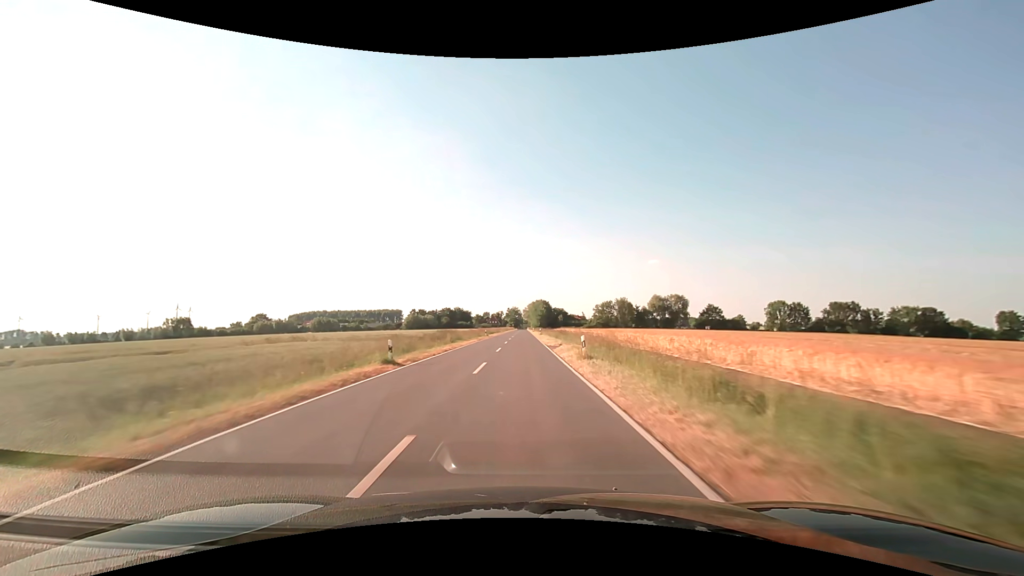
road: secondary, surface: asphalt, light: Day
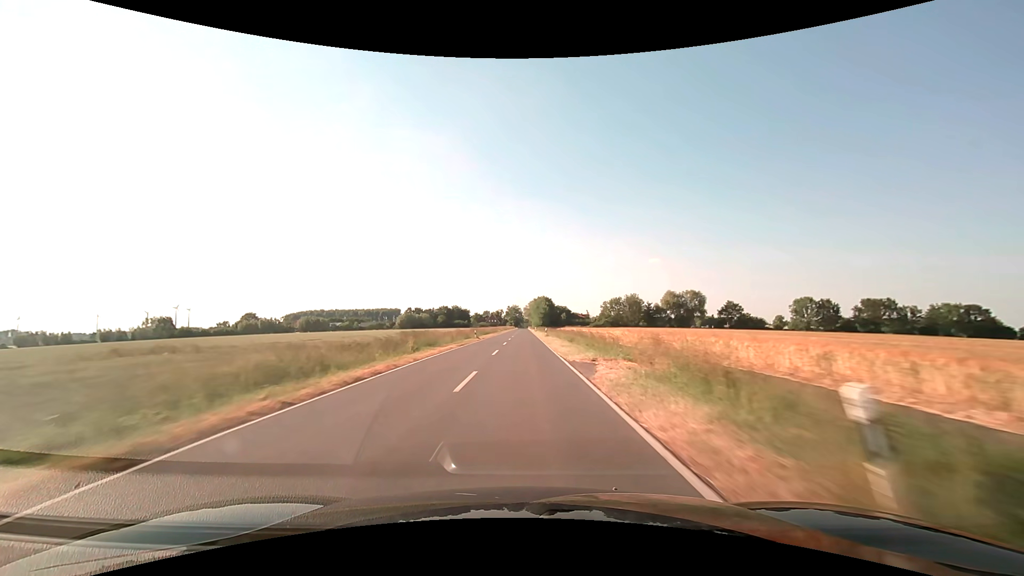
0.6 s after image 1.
(0.0, +15.9) m; 0°
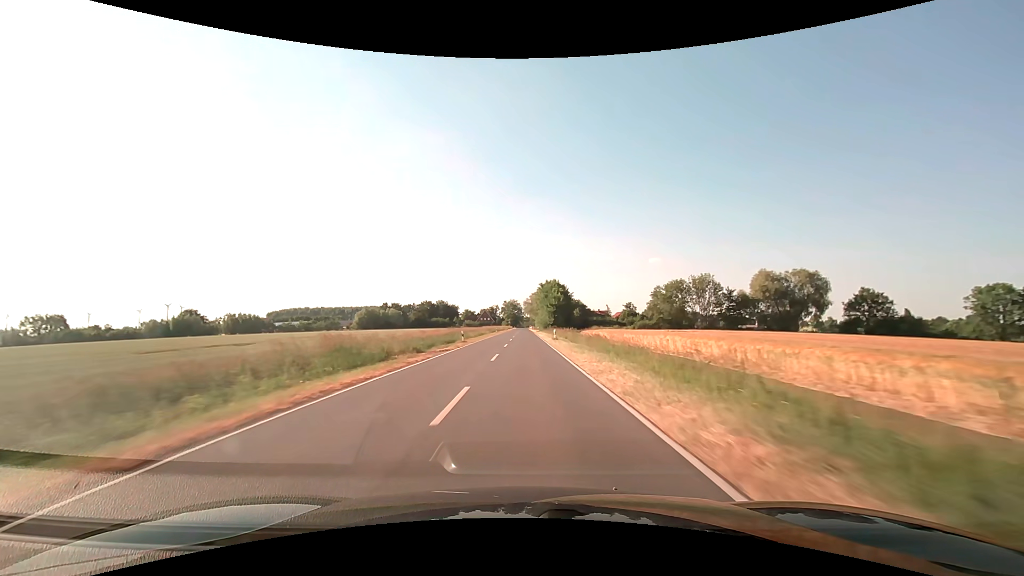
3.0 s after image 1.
(-0.1, +63.4) m; 0°
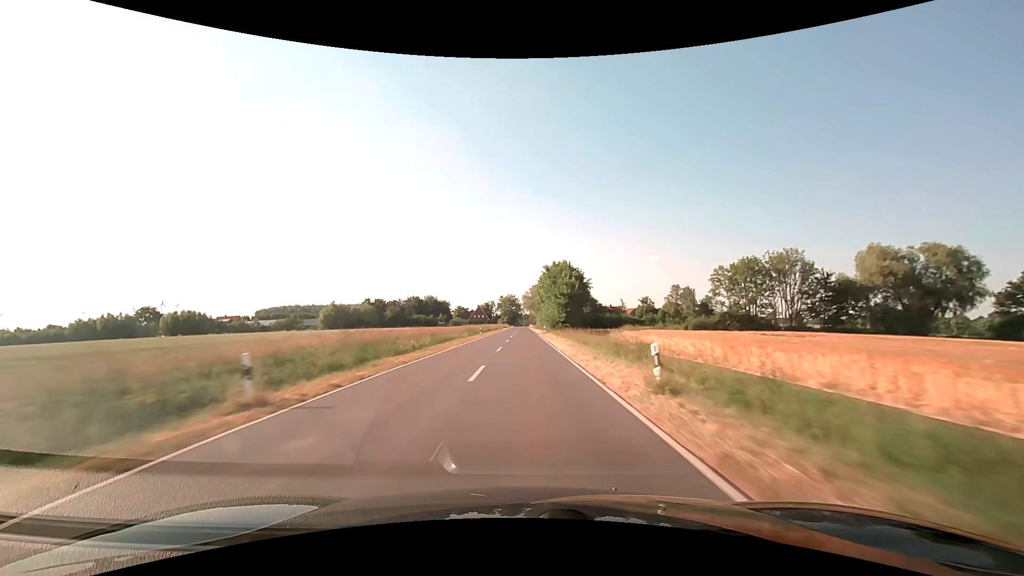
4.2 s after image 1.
(+0.1, +31.6) m; 0°
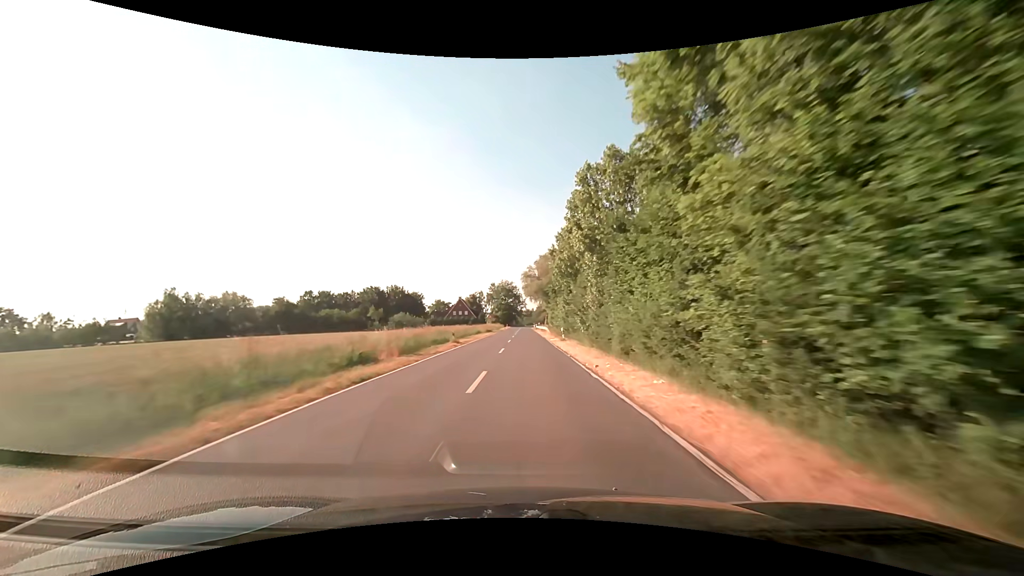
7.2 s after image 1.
(-0.3, +73.4) m; 0°
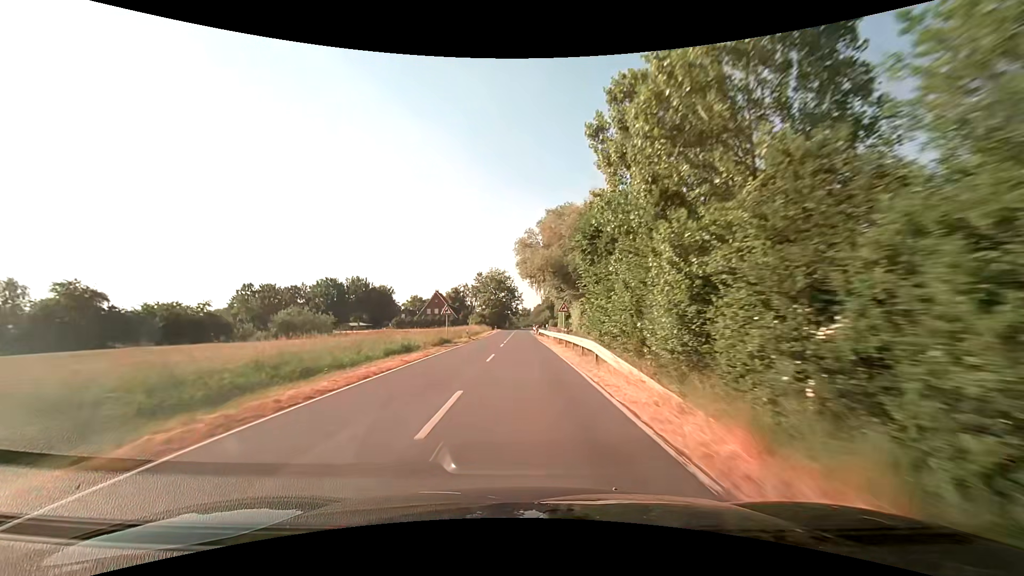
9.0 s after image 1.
(+0.2, +39.5) m; 0°
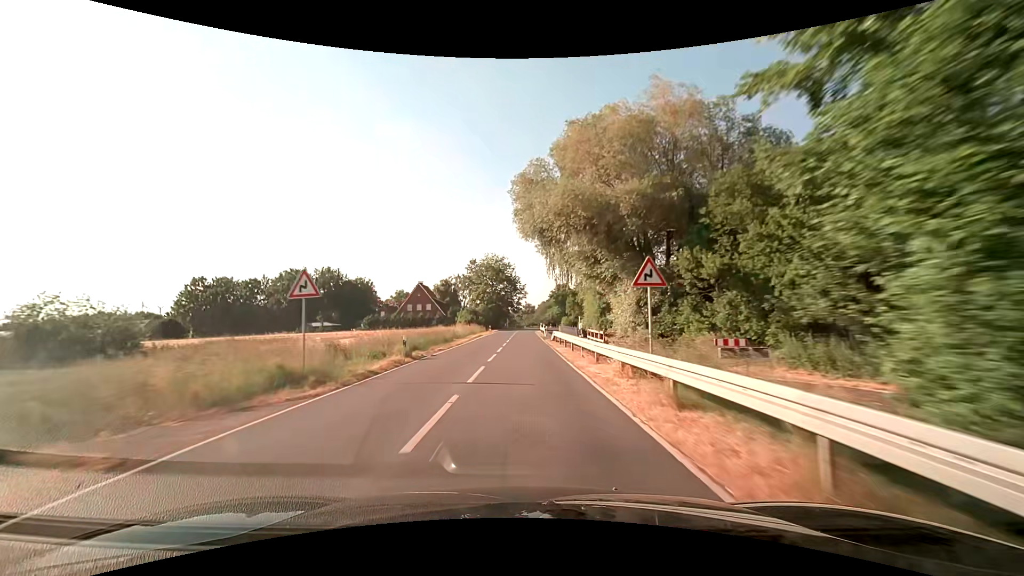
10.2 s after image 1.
(0.0, +24.5) m; 0°
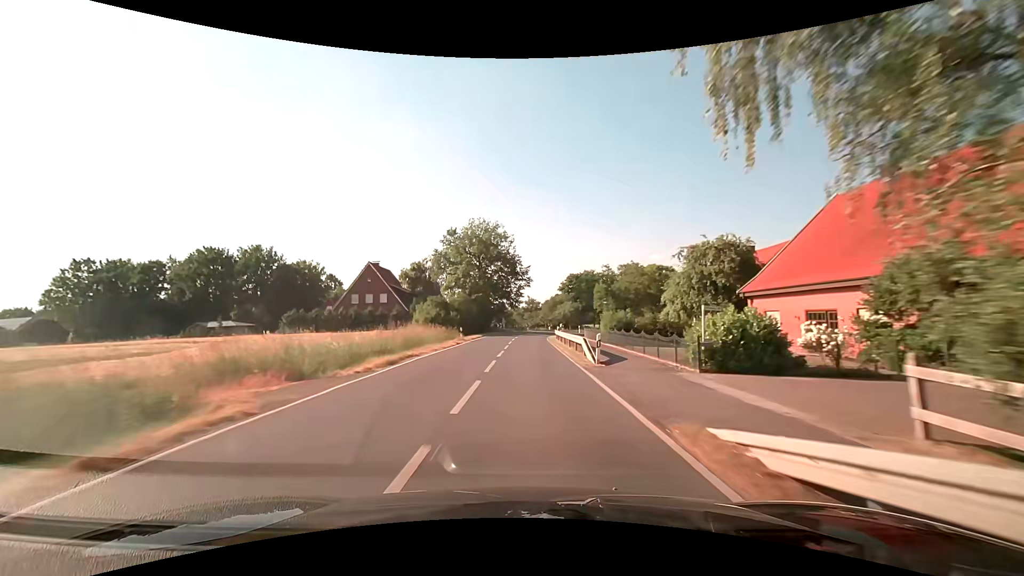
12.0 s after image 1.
(-0.1, +34.3) m; 0°
(0, +10) (0, +20) (0, +30) (0, +40) (+1, +50) (+2, +60) (+4, +70) (+7, +79) (+11, +89) (+15, +97) m
